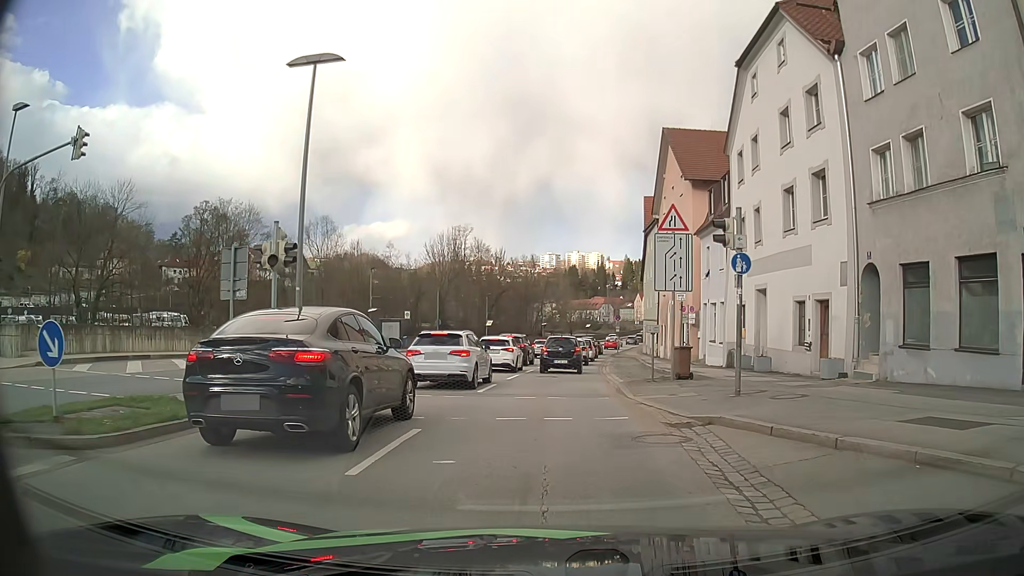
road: primary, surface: asphalt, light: Day
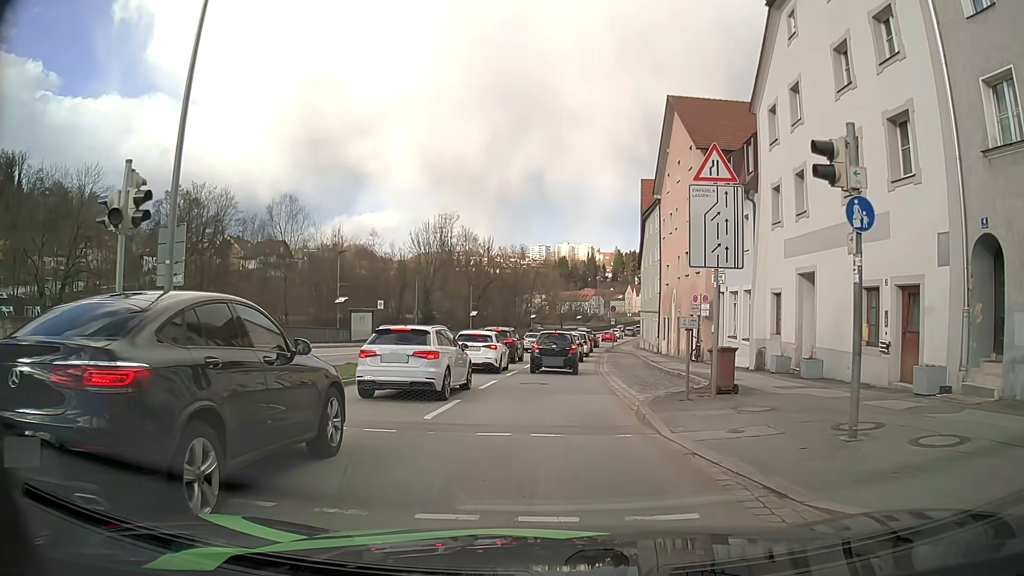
(+0.1, +5.5) m; +2°
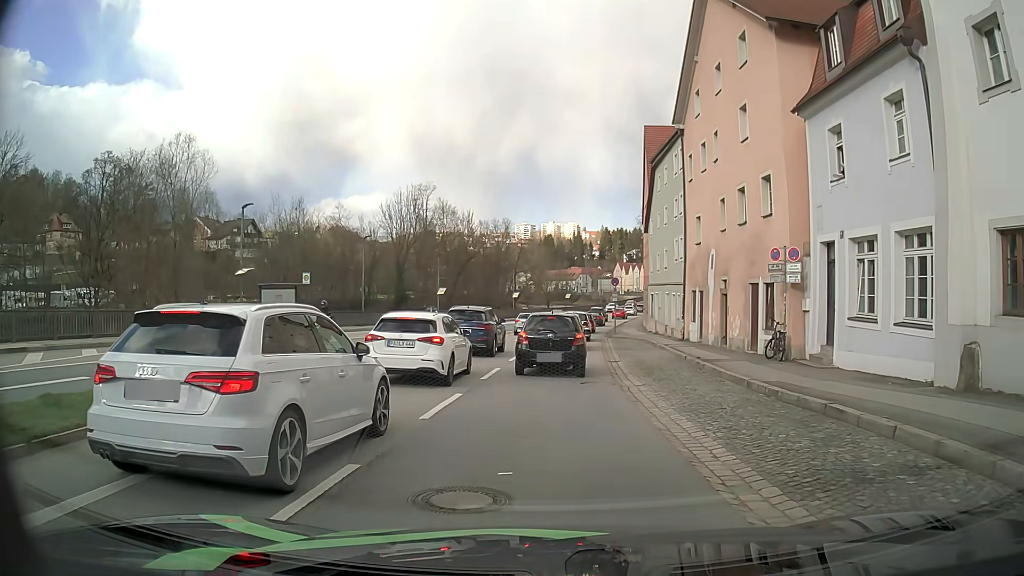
(-0.2, +13.0) m; +2°
